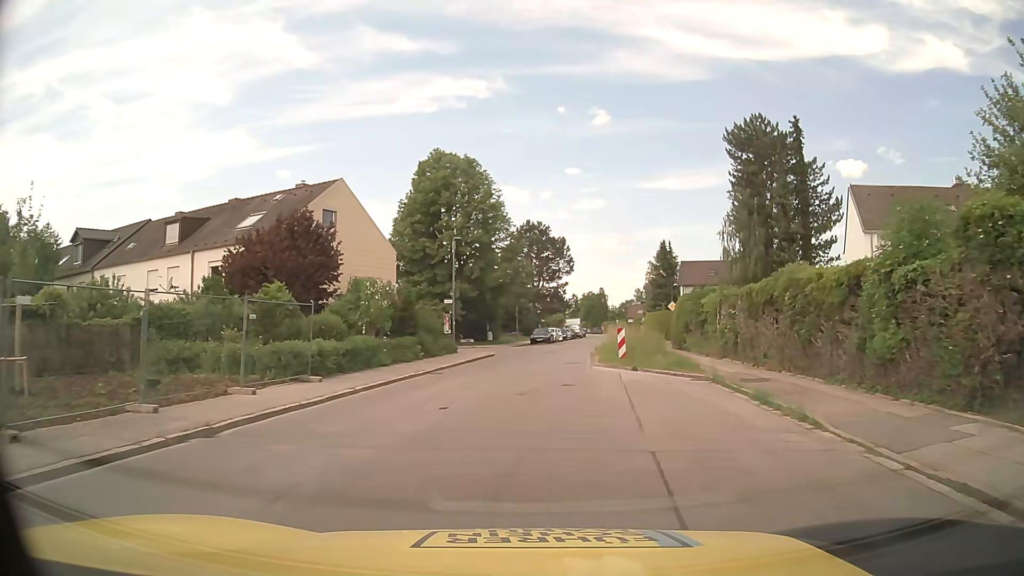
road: residential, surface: asphalt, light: Day
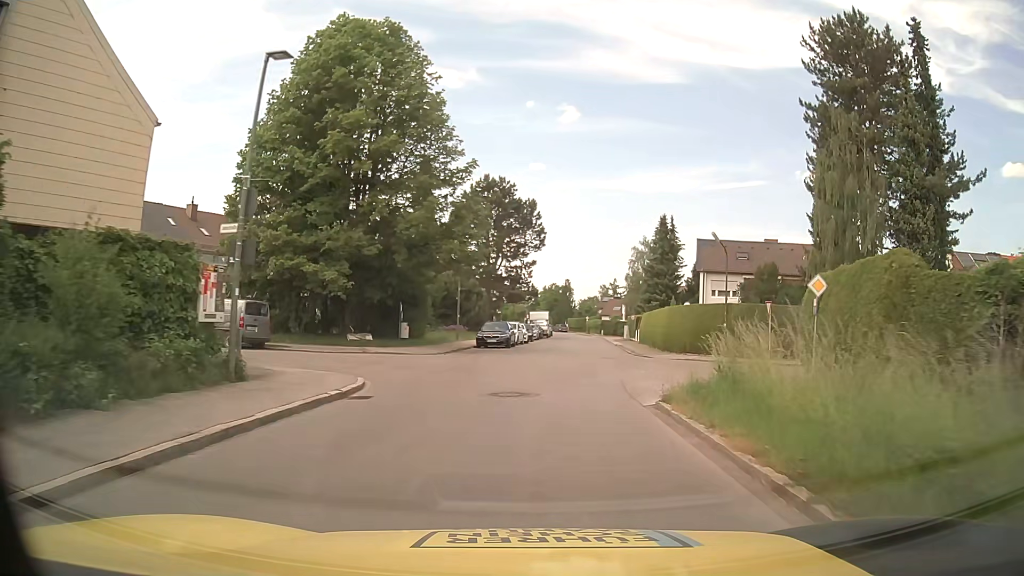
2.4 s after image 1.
(+0.4, +25.0) m; +4°
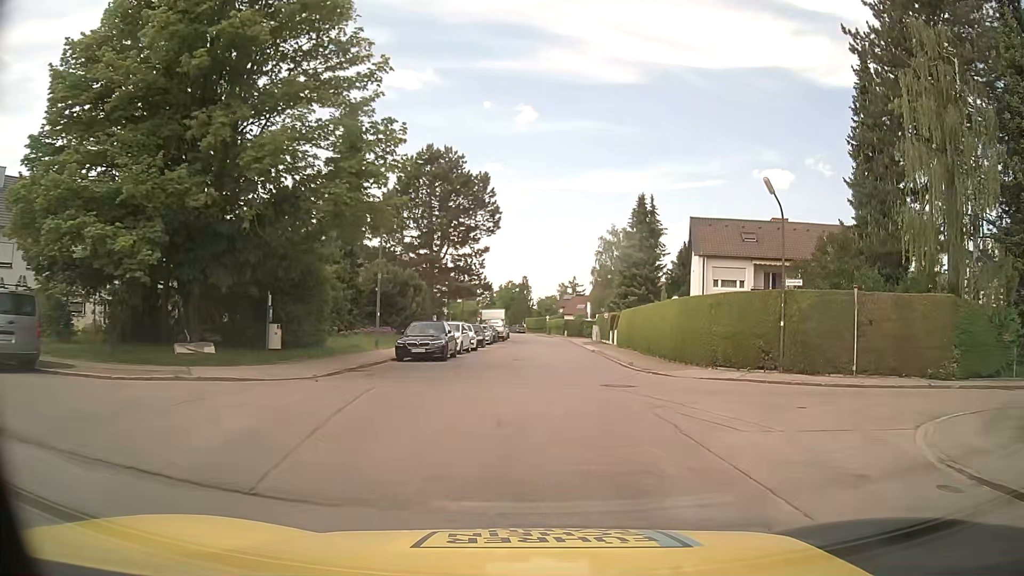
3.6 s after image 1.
(+0.3, +12.5) m; +3°
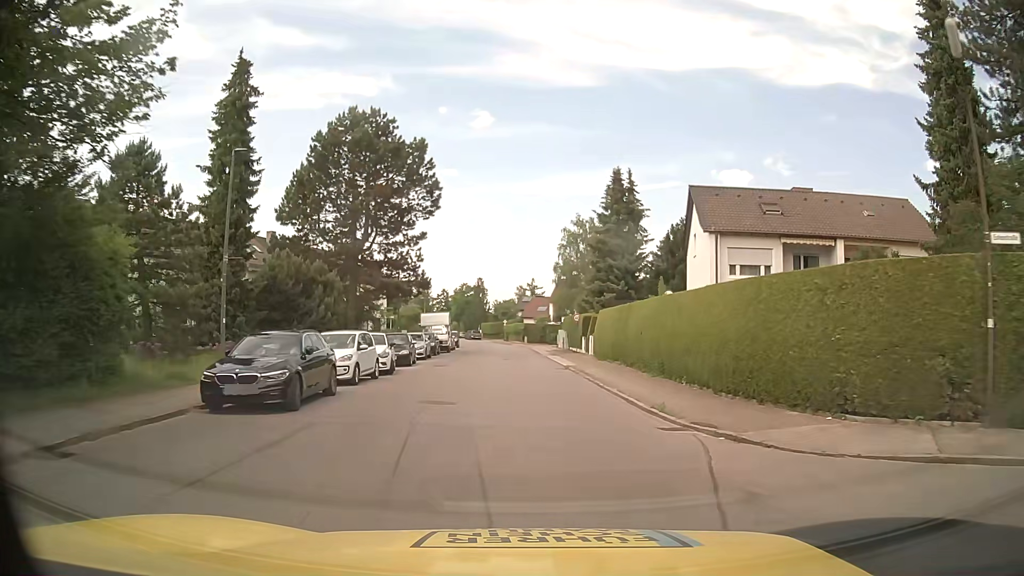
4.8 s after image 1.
(+0.6, +12.4) m; +4°
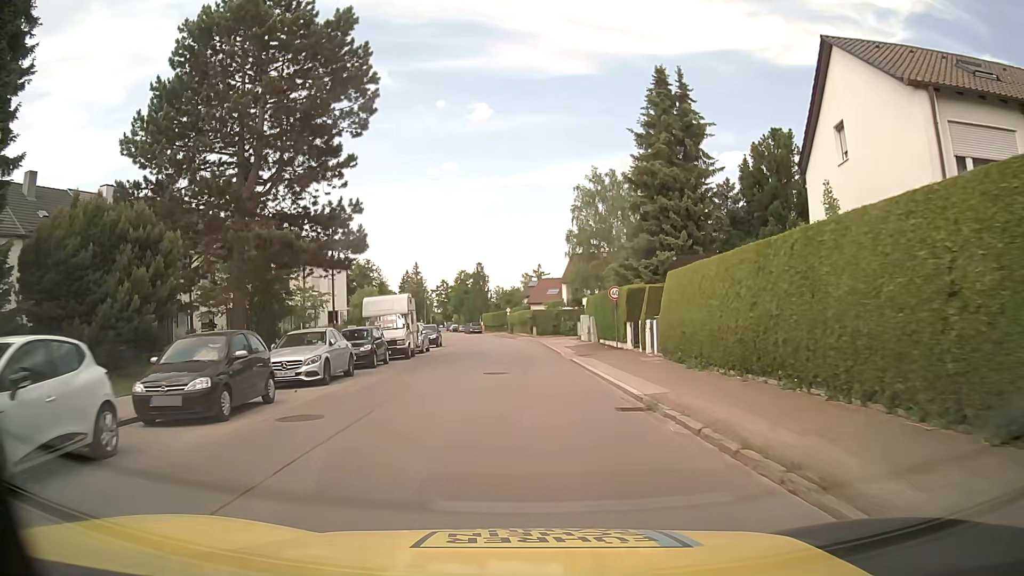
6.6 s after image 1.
(0.0, +18.7) m; 0°
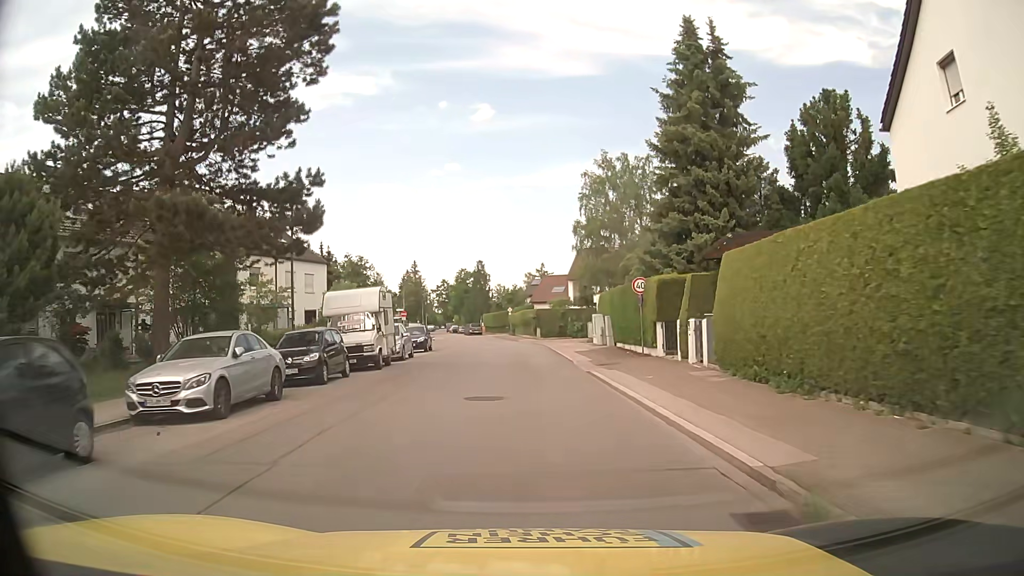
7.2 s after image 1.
(0.0, +6.3) m; 0°
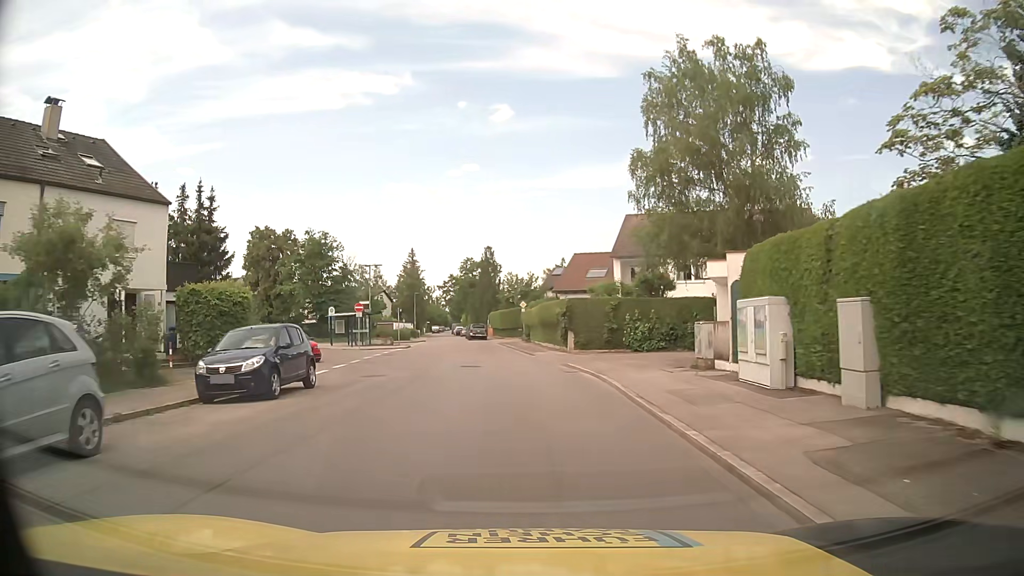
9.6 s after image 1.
(-0.4, +24.9) m; -1°
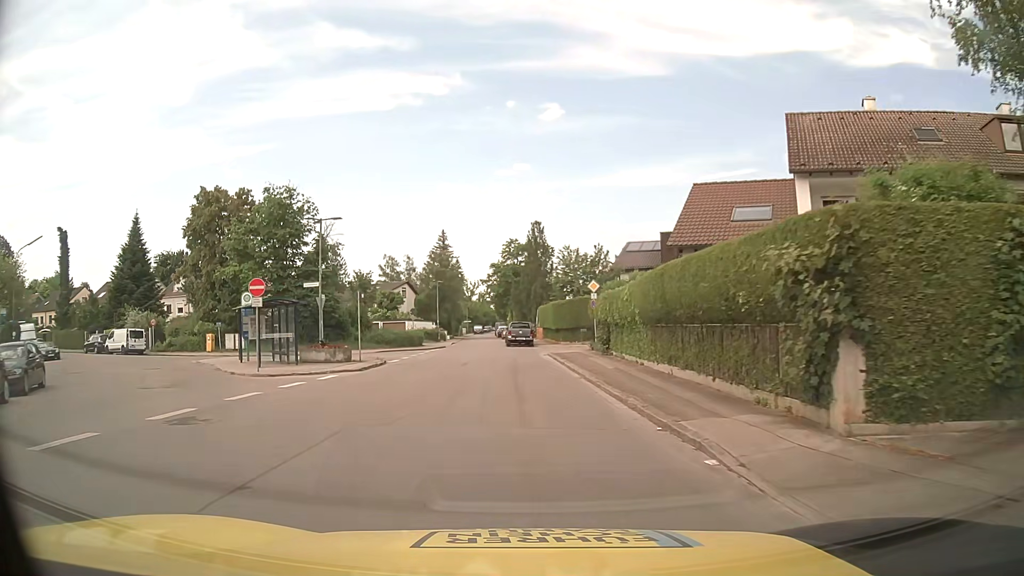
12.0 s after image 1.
(-1.0, +24.7) m; -4°
(0, +10) (-1, +20) (-2, +30) (-3, +40) (-4, +50) (-5, +60) (-5, +70) (-6, +80) (-7, +90) (-7, +100) m
